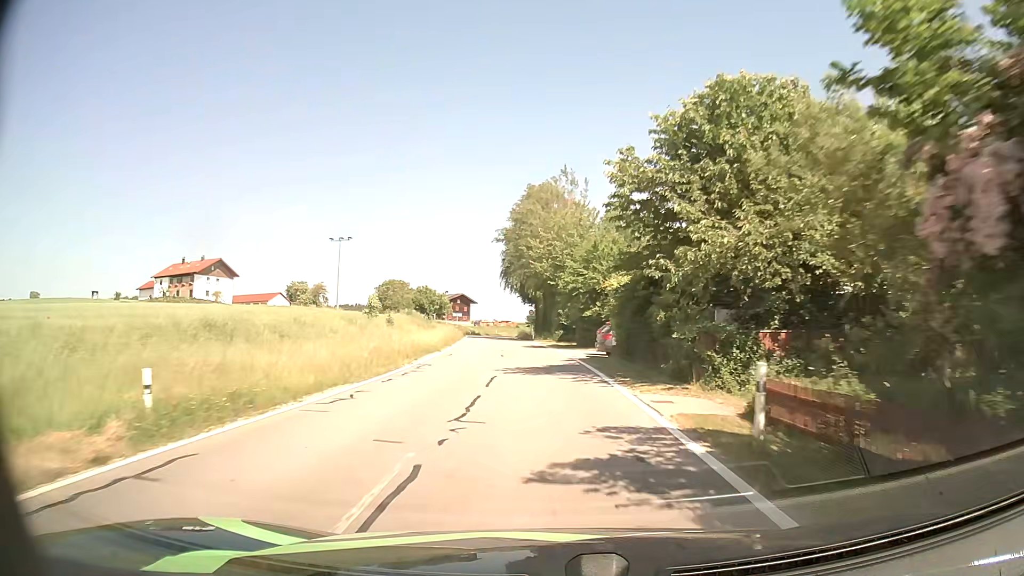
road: tertiary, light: Day
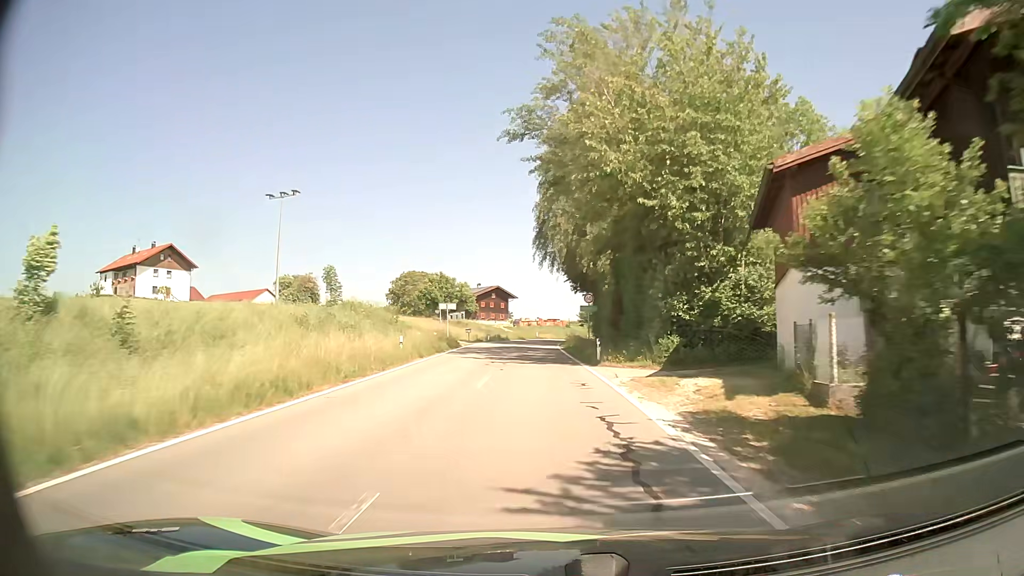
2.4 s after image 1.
(-1.0, +38.0) m; -4°
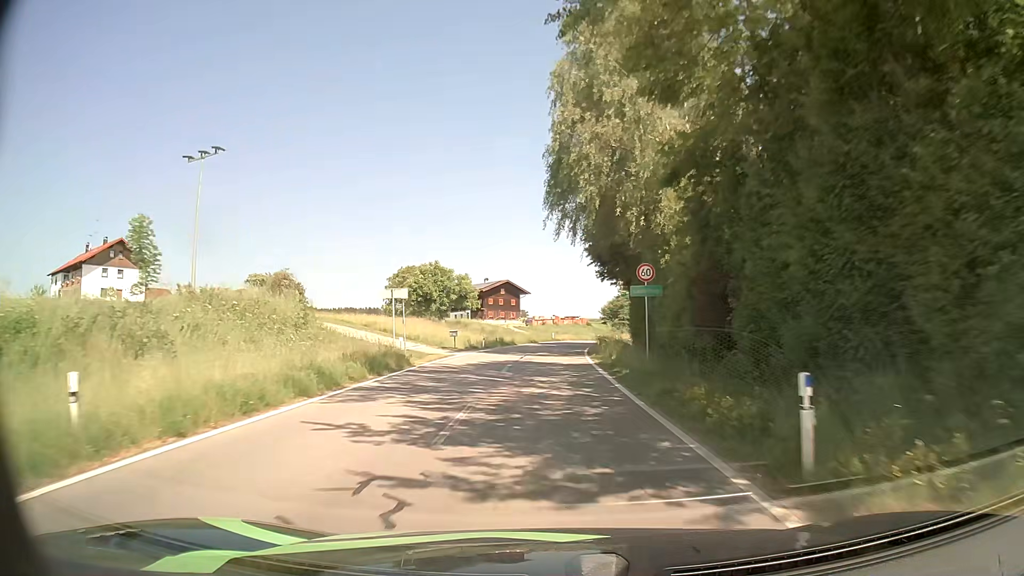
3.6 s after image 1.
(-0.3, +18.5) m; -2°
(0, +10) (0, +20) (0, +30) (+1, +40) (+1, +50) (+3, +60) (+4, +70) (+7, +79) (+10, +89) (+14, +98) m
